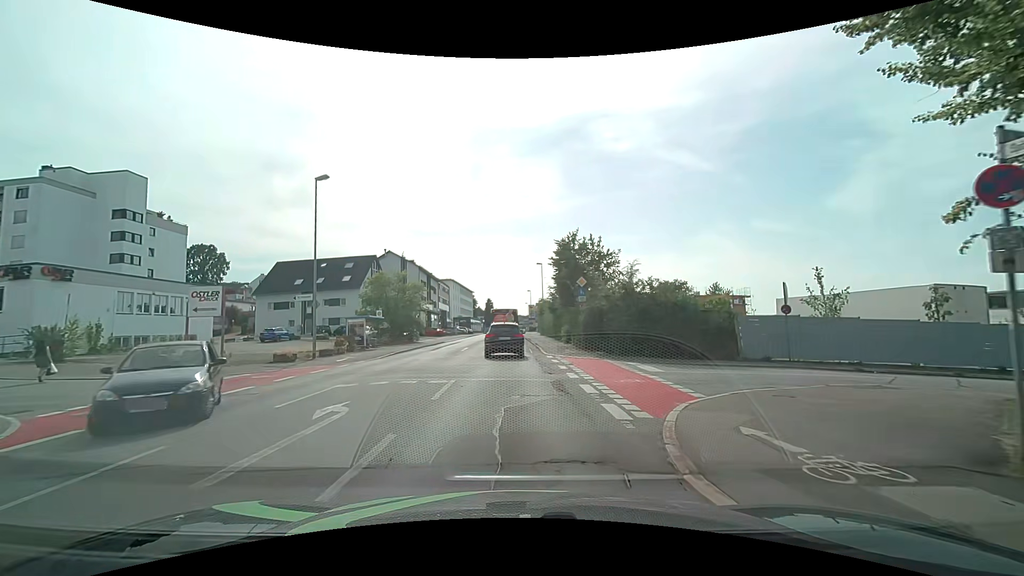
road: tertiary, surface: asphalt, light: Day
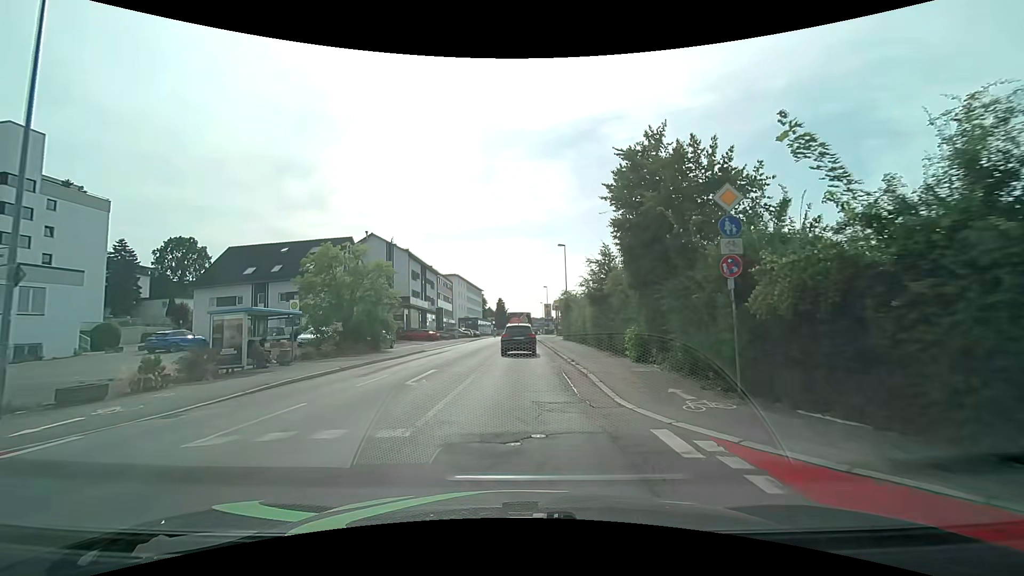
(-0.2, +17.6) m; -2°
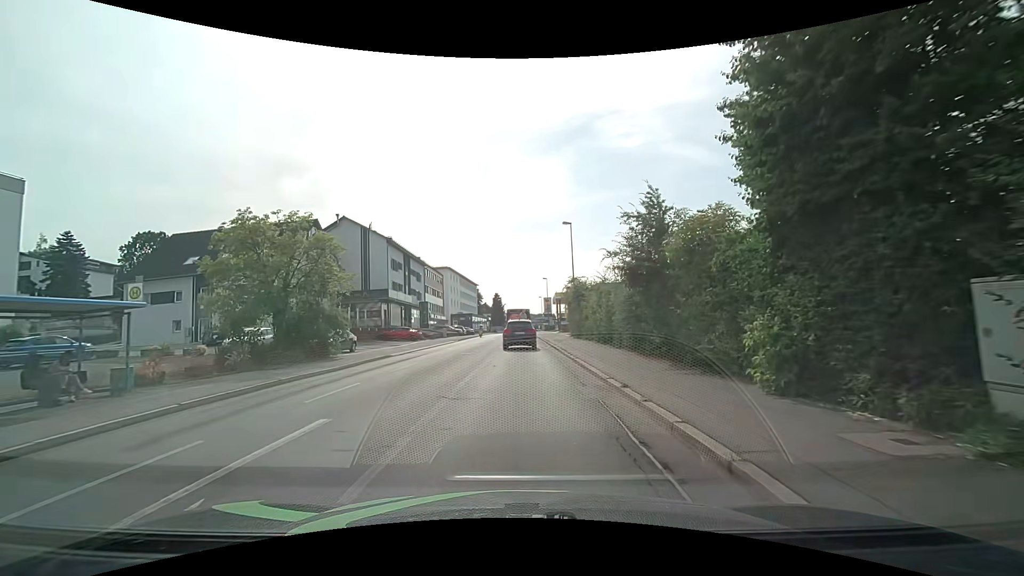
(0.0, +9.5) m; +1°
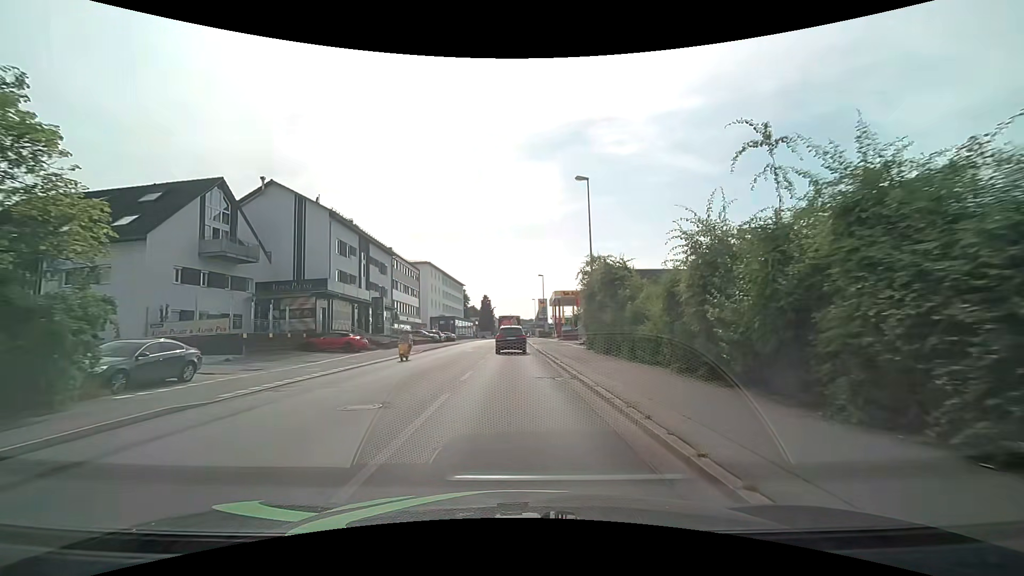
(0.0, +15.4) m; 0°
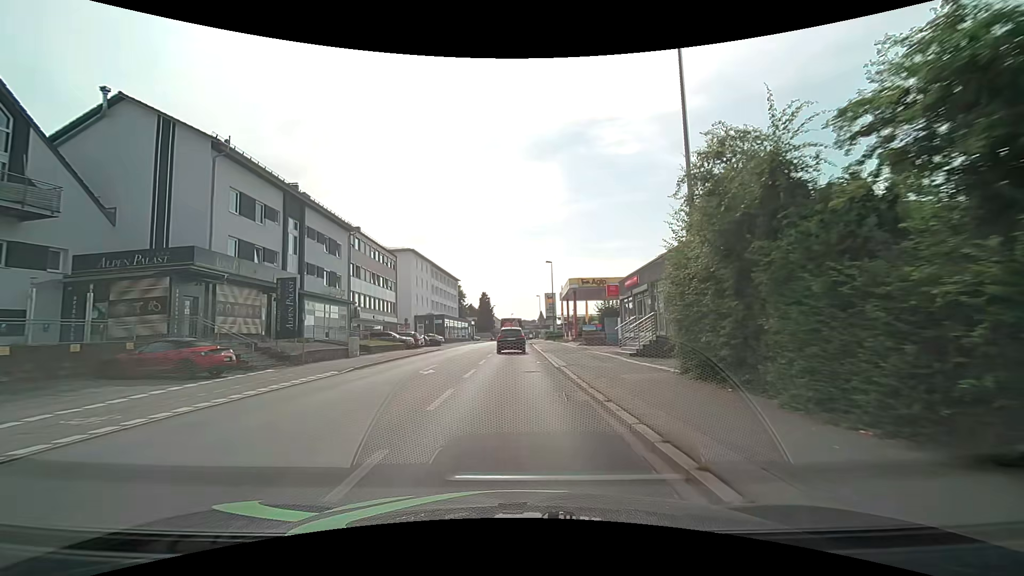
(+0.1, +16.7) m; +1°
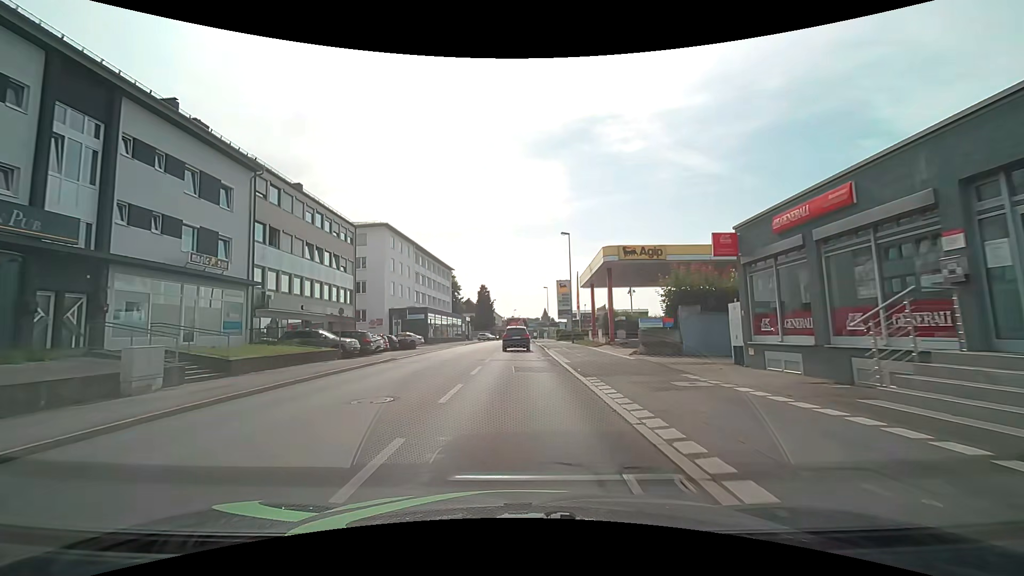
(-0.3, +17.8) m; -2°
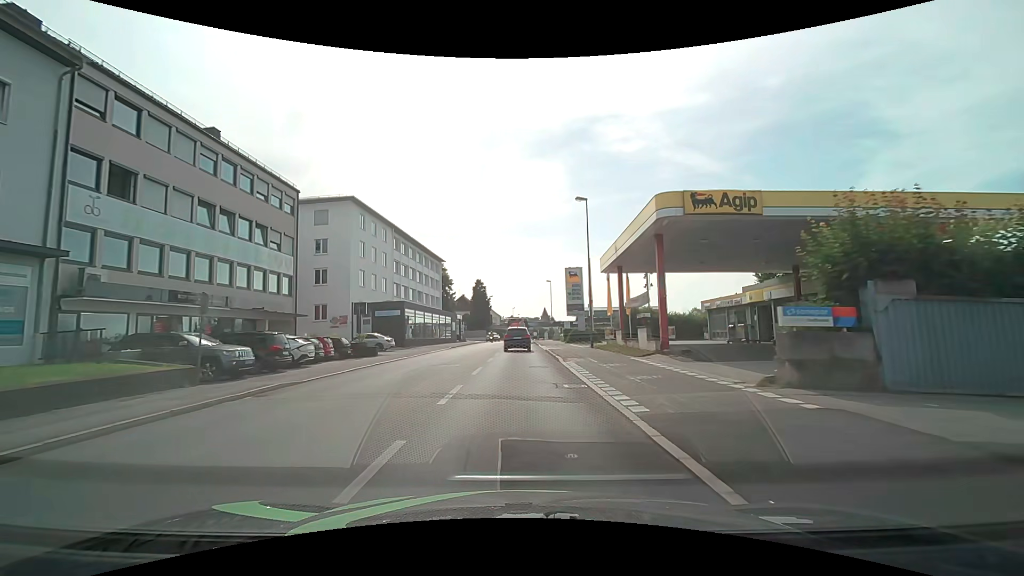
(+0.2, +12.2) m; +1°
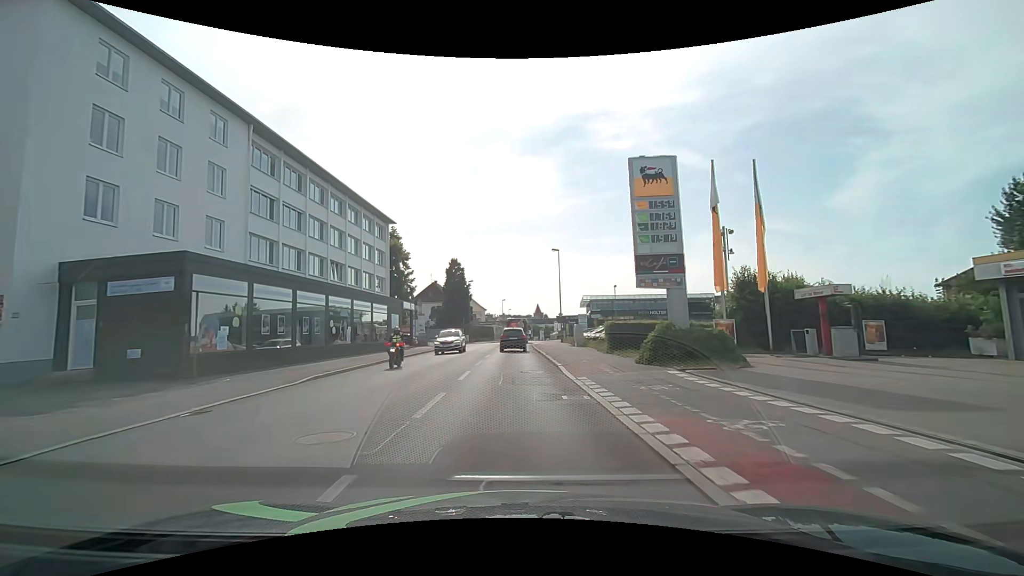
(+0.2, +31.7) m; +1°
(0, +10) (0, +20) (0, +30) (-1, +40) (-1, +50) (0, +60) (0, +70) (+1, +80) (+1, +90) (+1, +100) m
